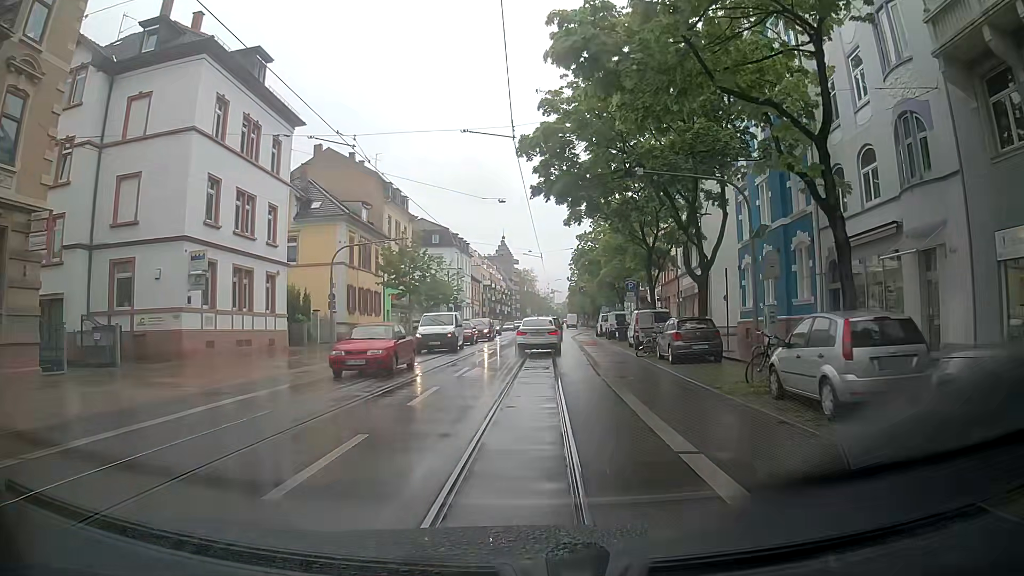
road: primary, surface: asphalt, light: Day
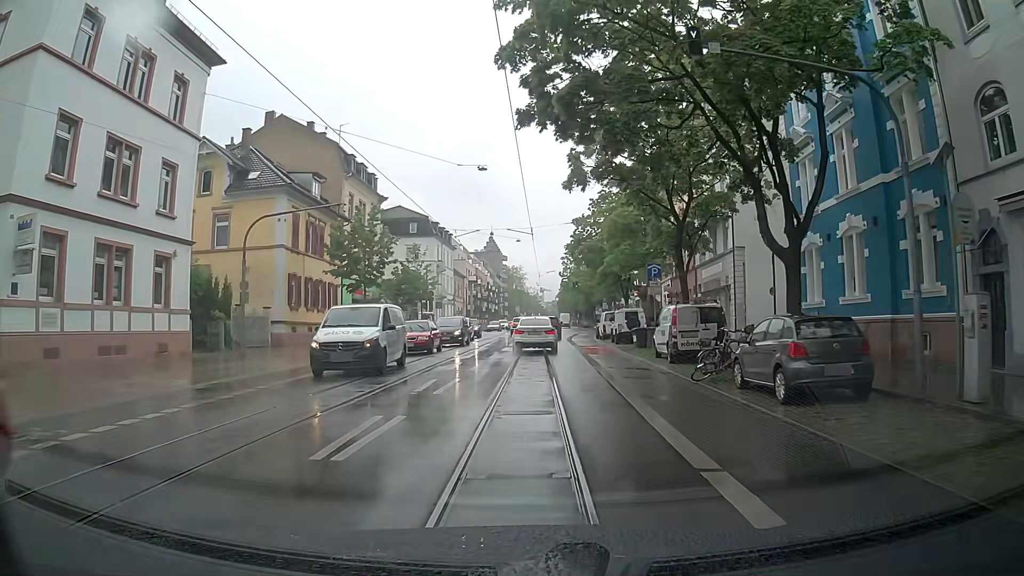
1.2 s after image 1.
(0.0, +10.4) m; 0°
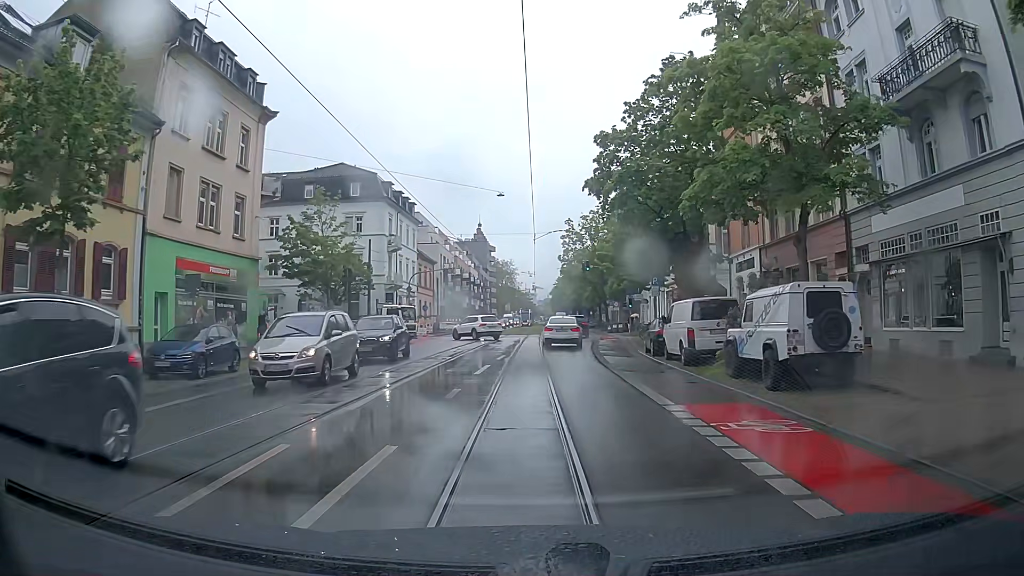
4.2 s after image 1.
(+0.5, +26.6) m; +1°
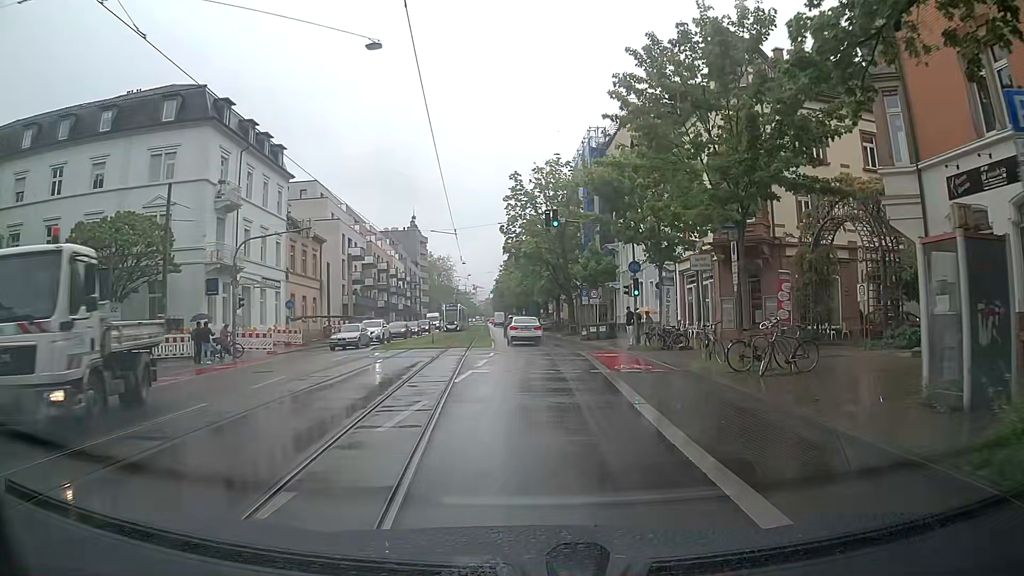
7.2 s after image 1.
(+1.1, +27.0) m; +4°
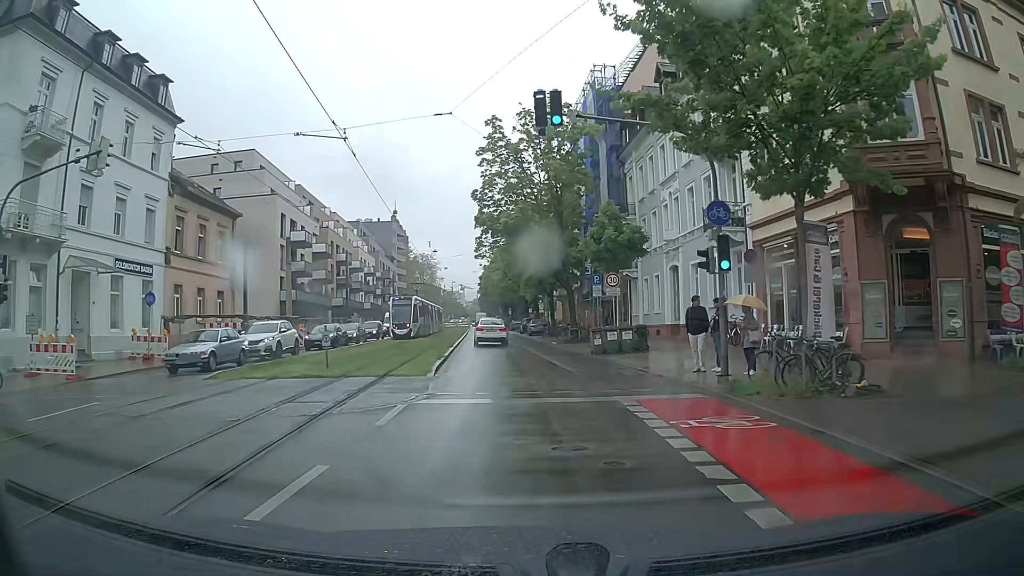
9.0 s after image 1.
(+0.6, +16.4) m; +2°
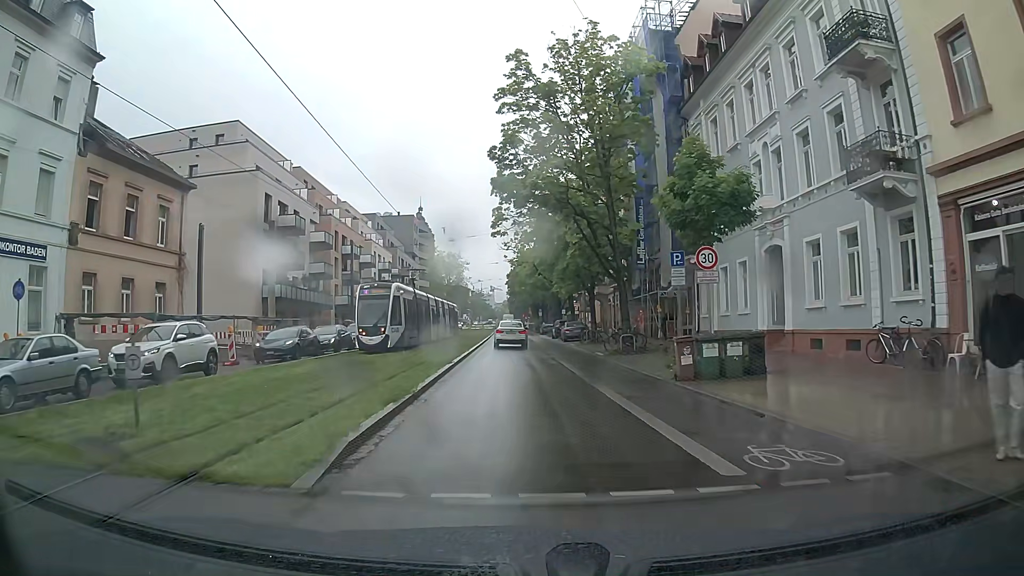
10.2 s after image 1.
(-0.2, +11.0) m; -3°
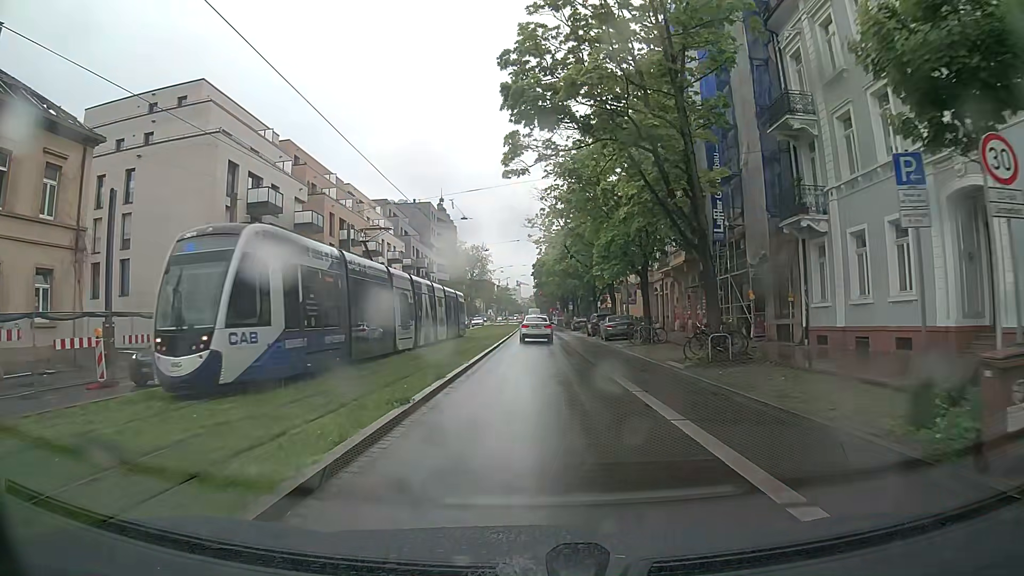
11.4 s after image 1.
(-0.2, +11.0) m; -2°
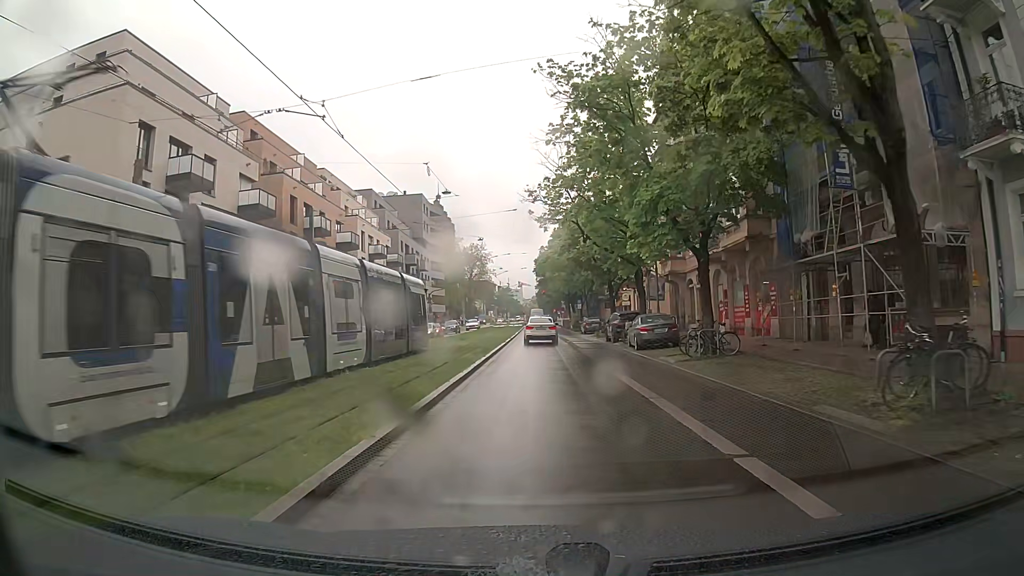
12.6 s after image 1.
(0.0, +11.1) m; 0°
